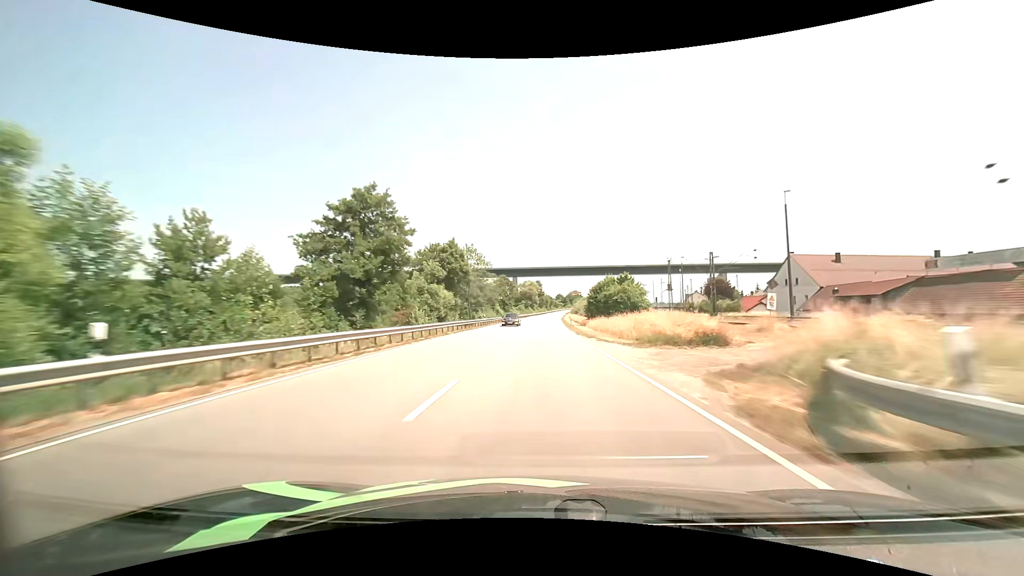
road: primary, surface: asphalt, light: Day
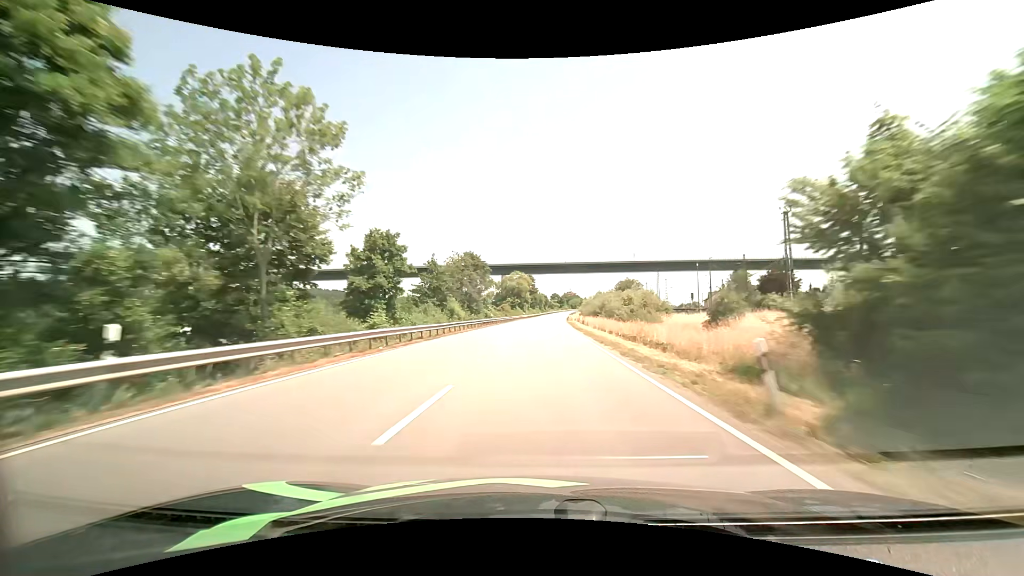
(+0.3, +49.3) m; +1°
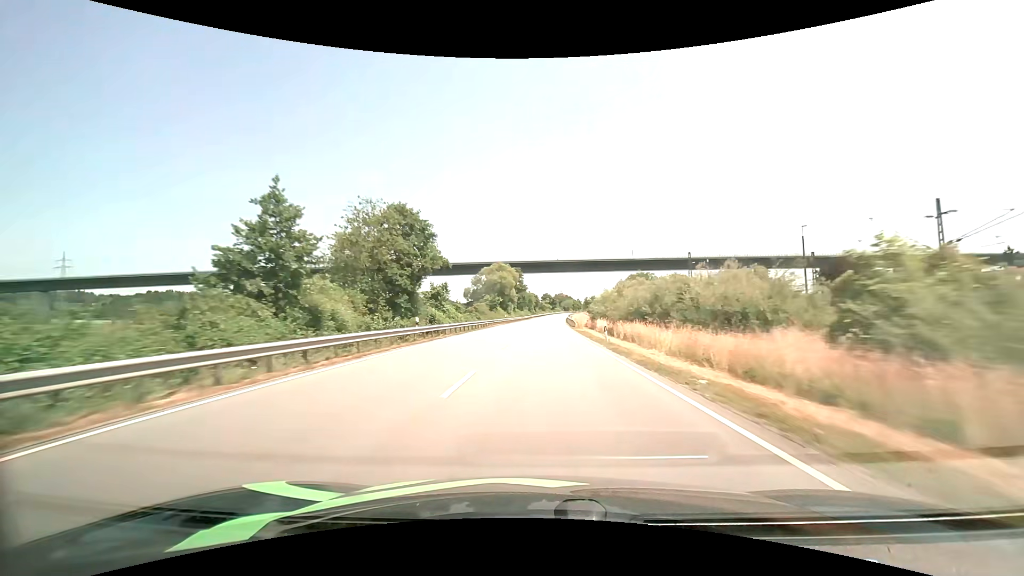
(+0.2, +33.2) m; +1°
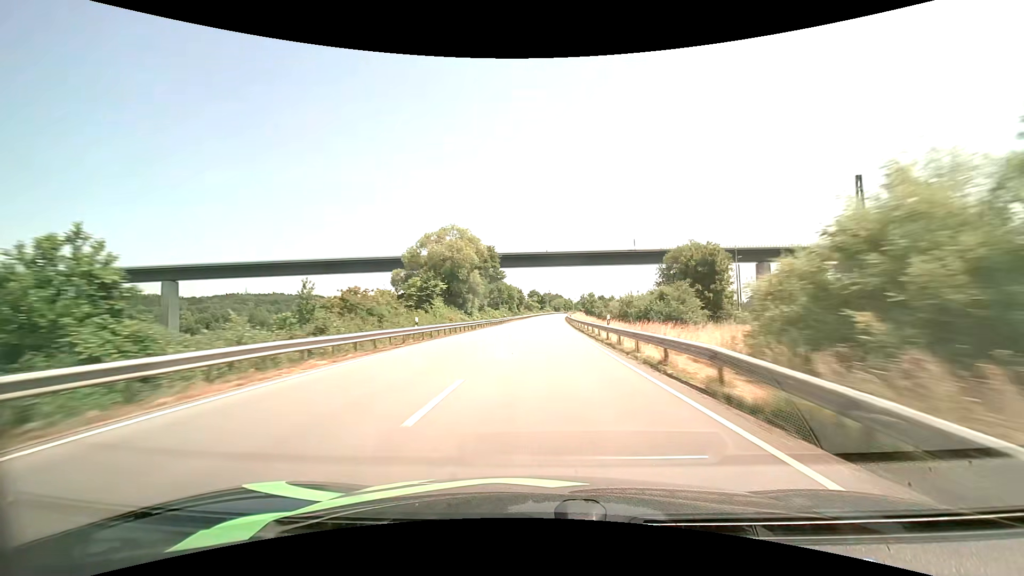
(+0.7, +50.1) m; +1°
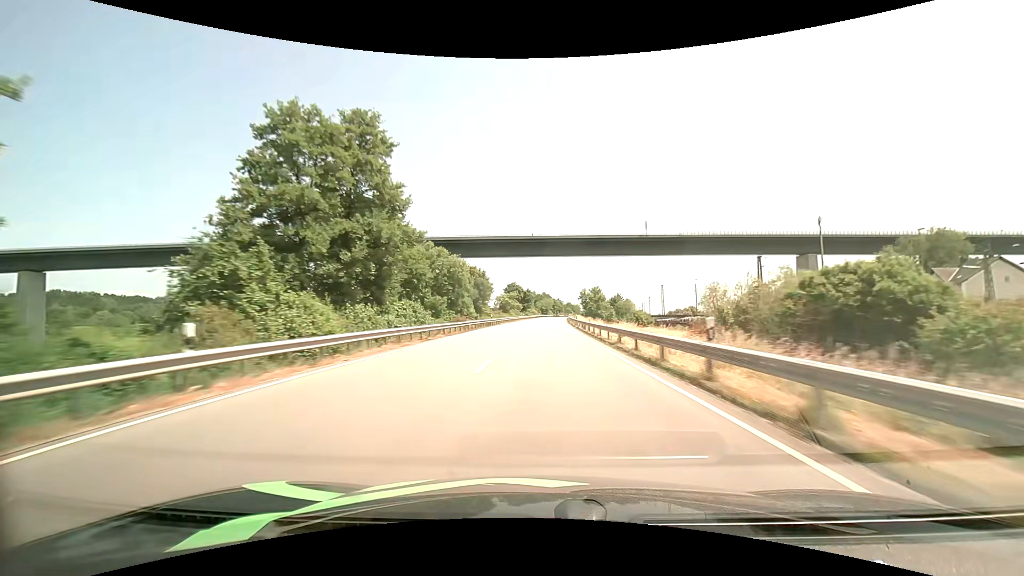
(+1.1, +67.2) m; +2°
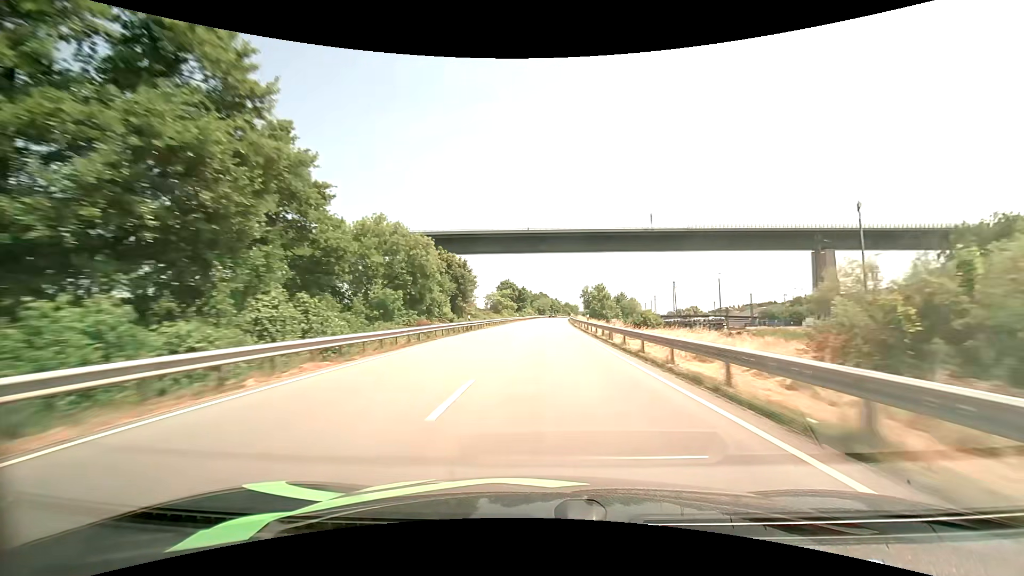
(0.0, +16.9) m; 0°
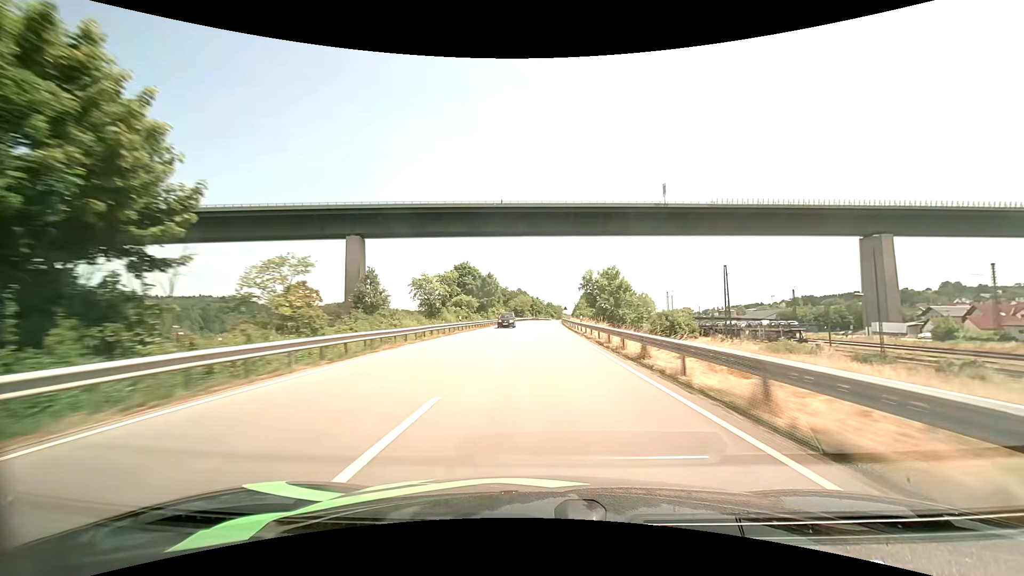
(+0.8, +50.5) m; +2°
